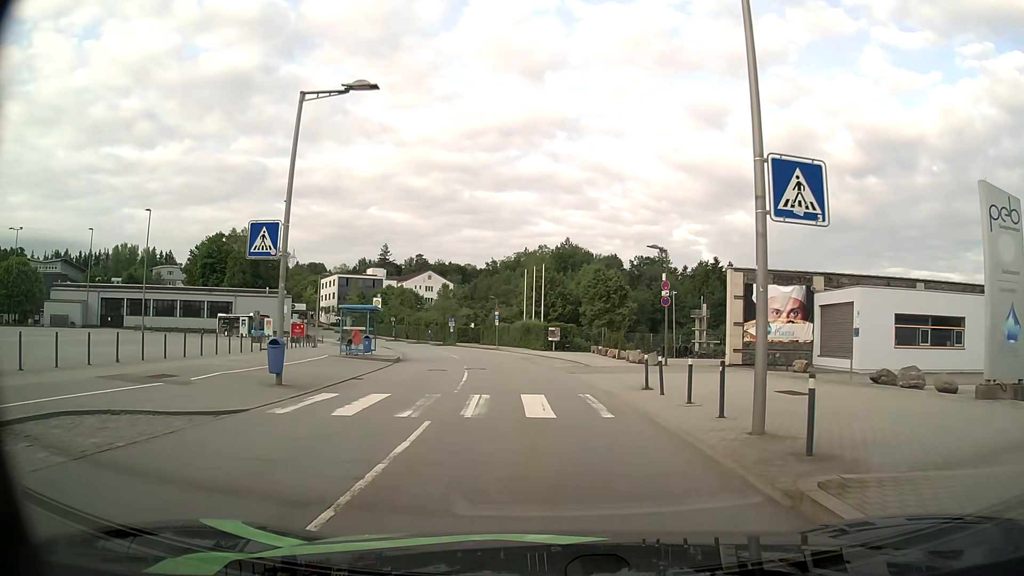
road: residential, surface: asphalt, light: Day
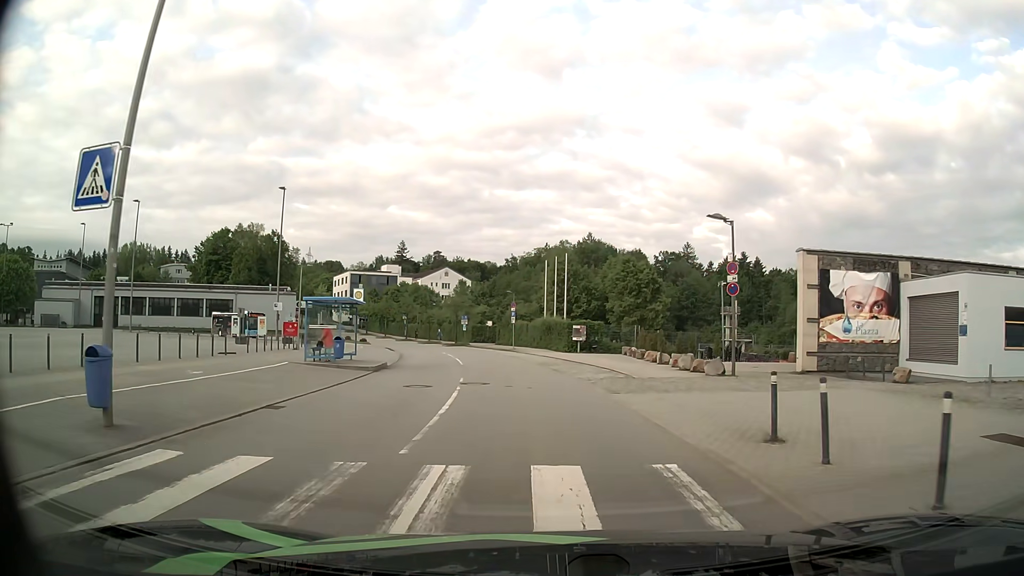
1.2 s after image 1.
(-0.2, +7.8) m; -3°
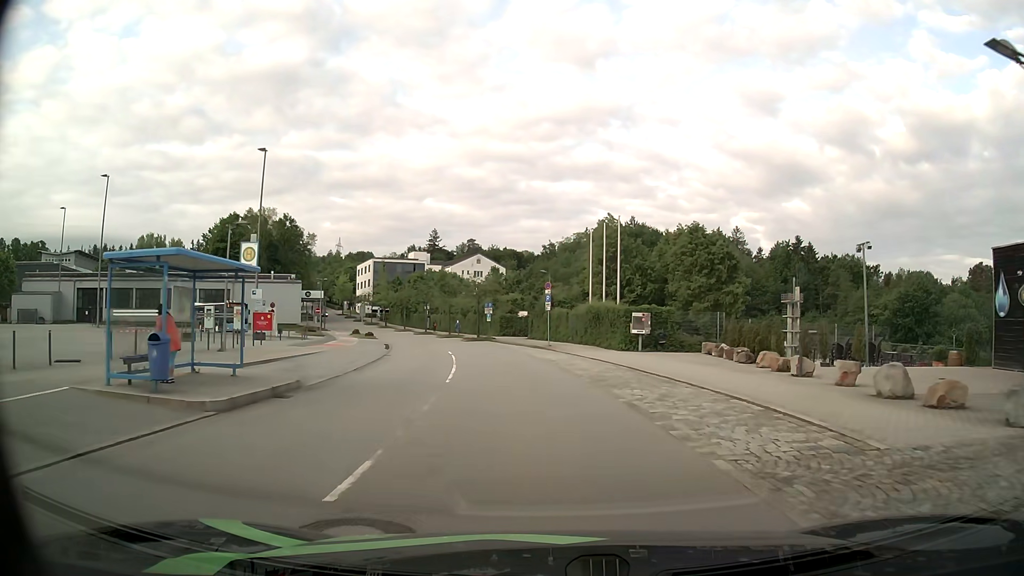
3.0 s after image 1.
(-0.3, +14.4) m; -3°
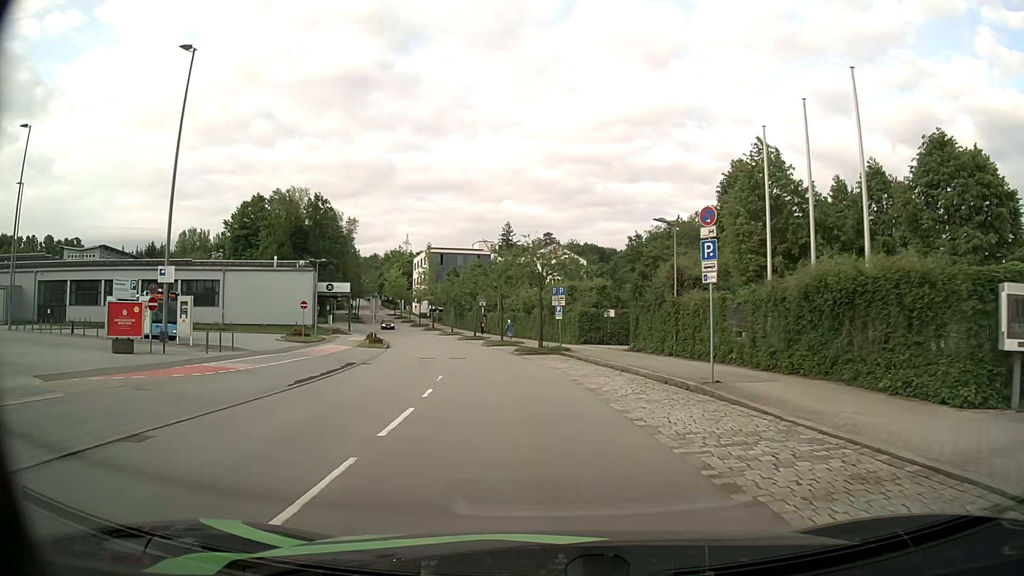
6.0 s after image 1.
(-1.5, +24.9) m; -7°
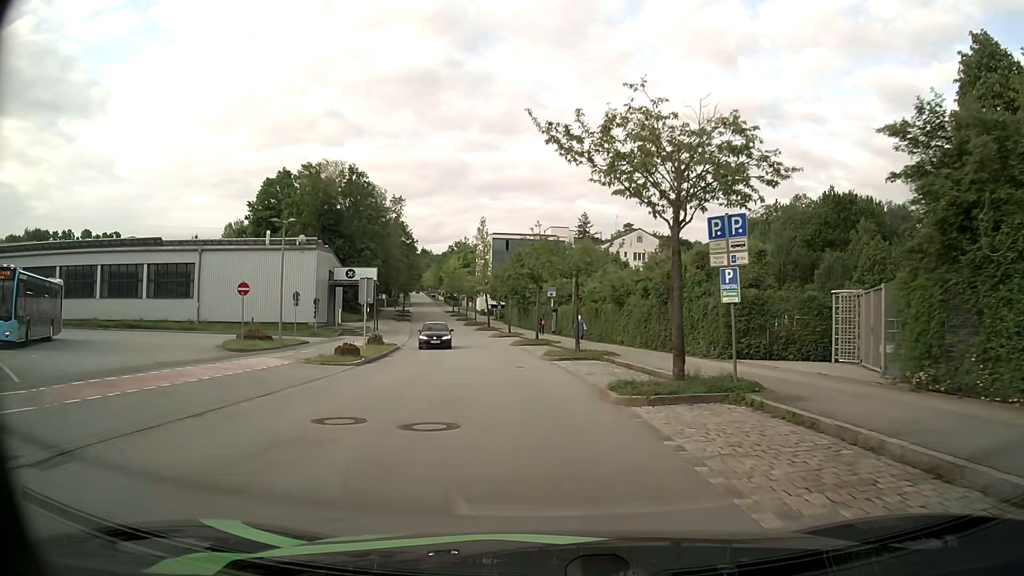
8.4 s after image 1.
(-1.0, +20.6) m; -6°
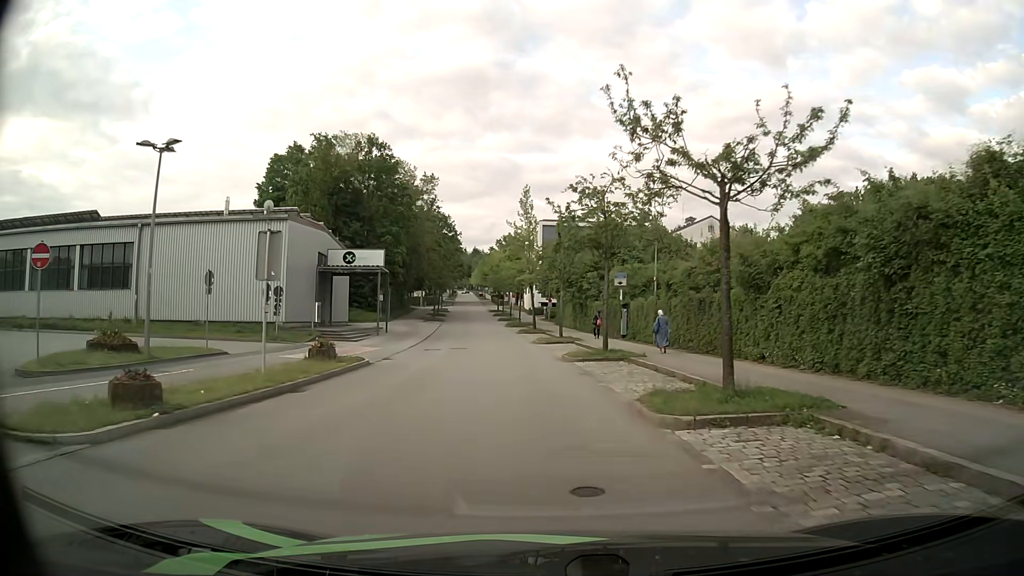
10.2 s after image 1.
(-0.6, +16.3) m; -5°
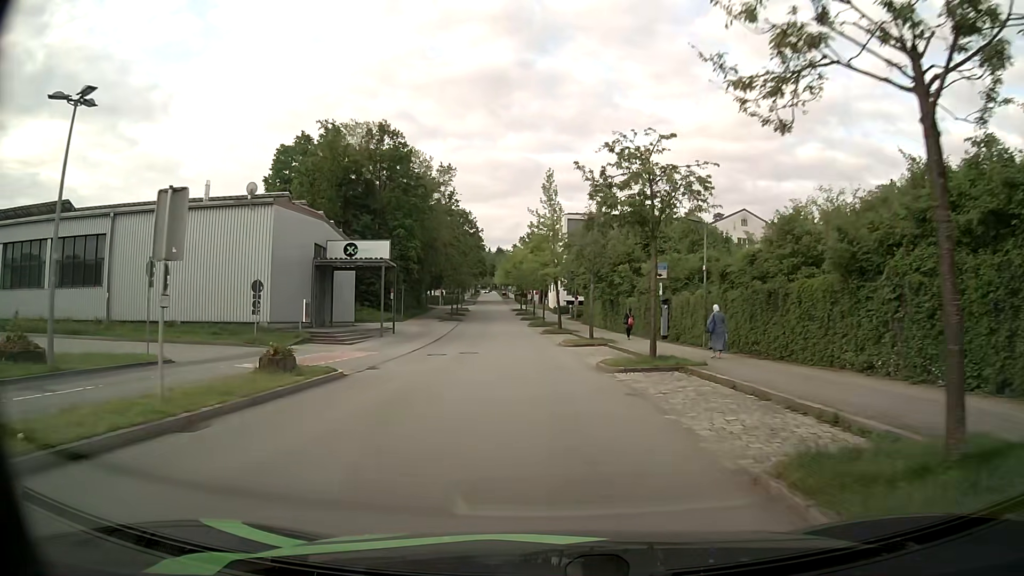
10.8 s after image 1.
(-0.1, +5.6) m; -2°
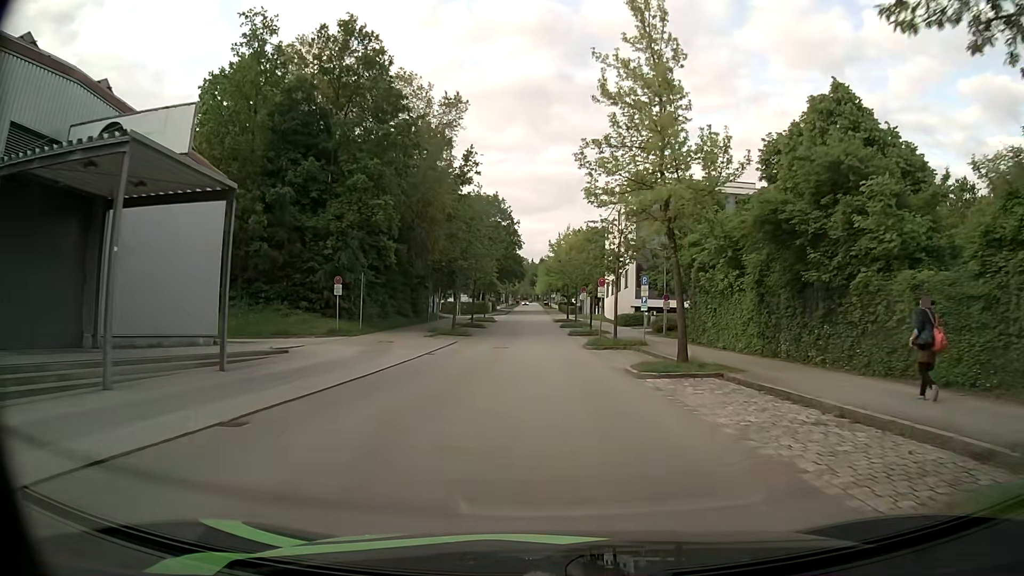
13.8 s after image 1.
(-1.4, +29.9) m; -4°
(0, +10) (0, +20) (0, +30) (0, +40) (0, +50) (-1, +60) (-1, +70) (-1, +80) (-1, +90) (-1, +100) m
